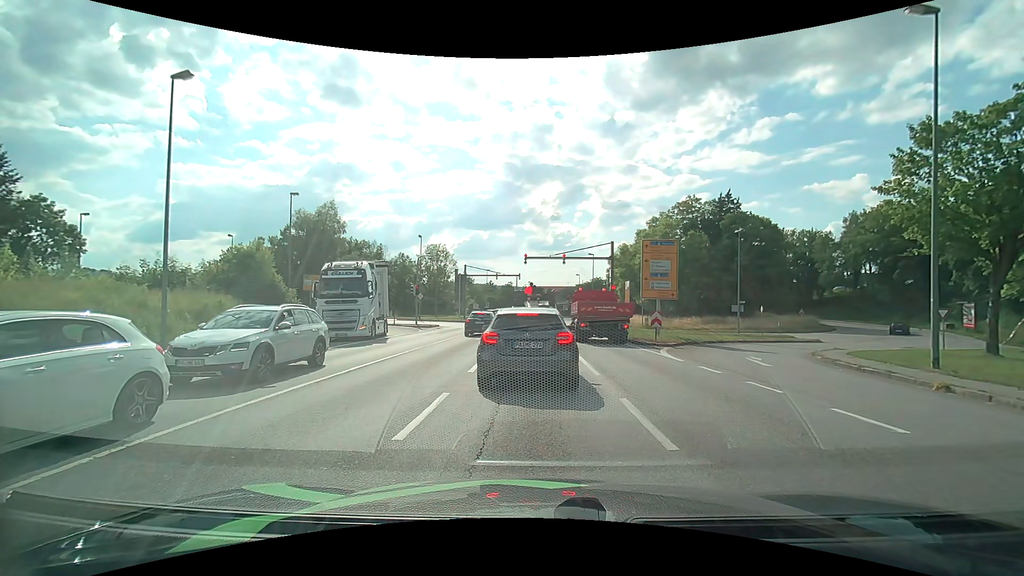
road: primary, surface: asphalt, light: Day
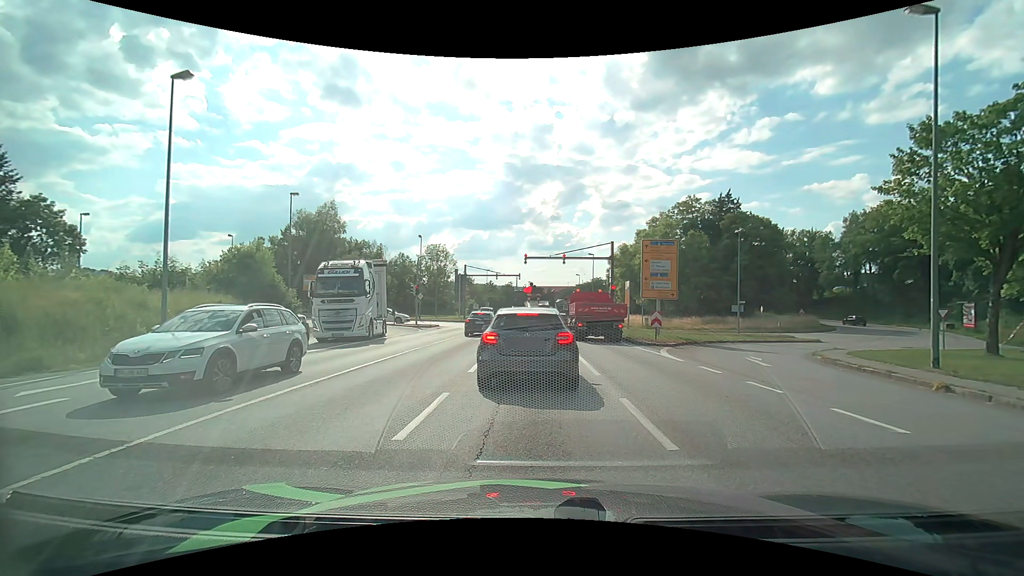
(0.0, 0.0) m; 0°
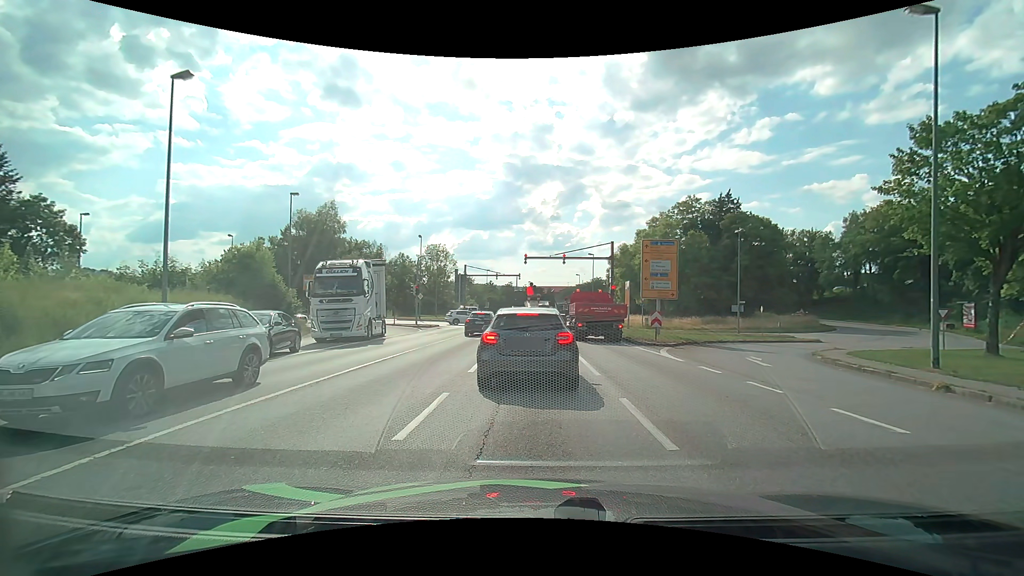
(0.0, 0.0) m; 0°
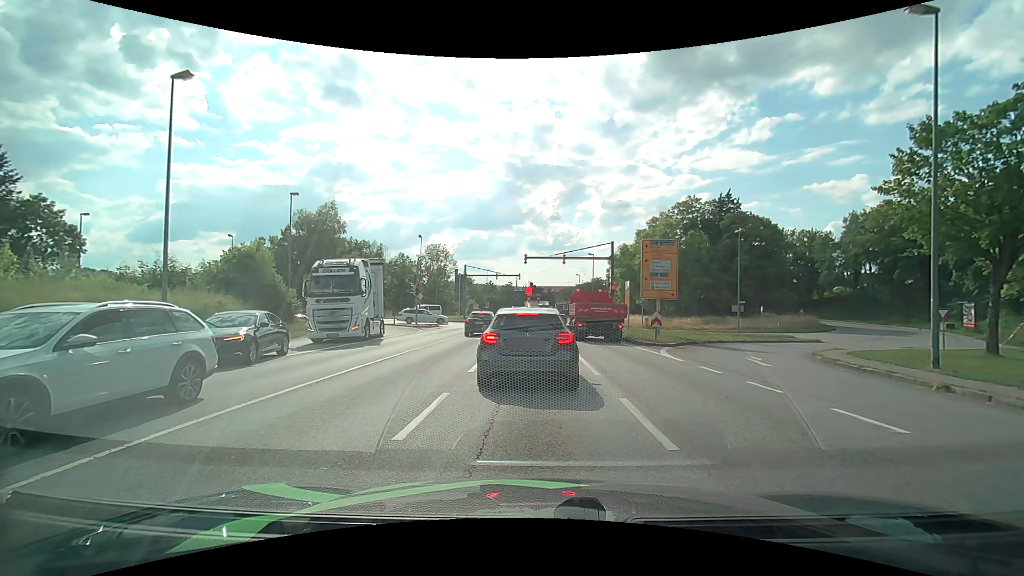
(0.0, 0.0) m; 0°
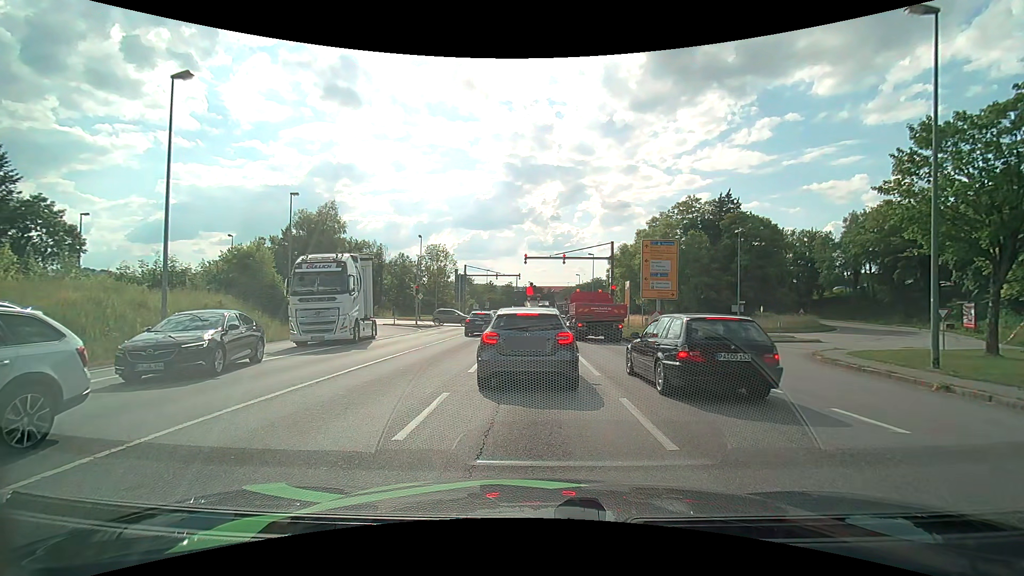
(0.0, 0.0) m; 0°
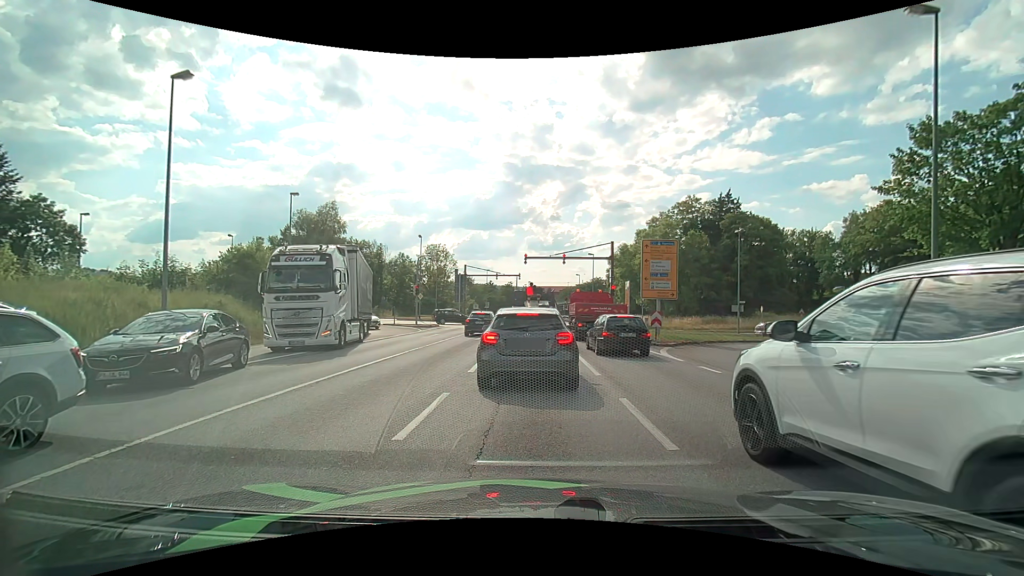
(0.0, 0.0) m; 0°
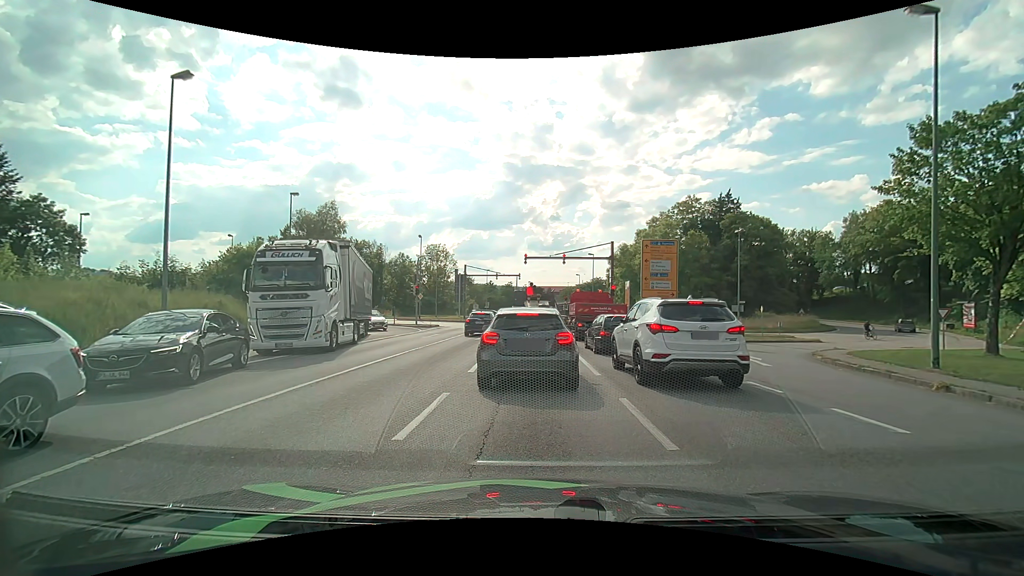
(0.0, 0.0) m; 0°
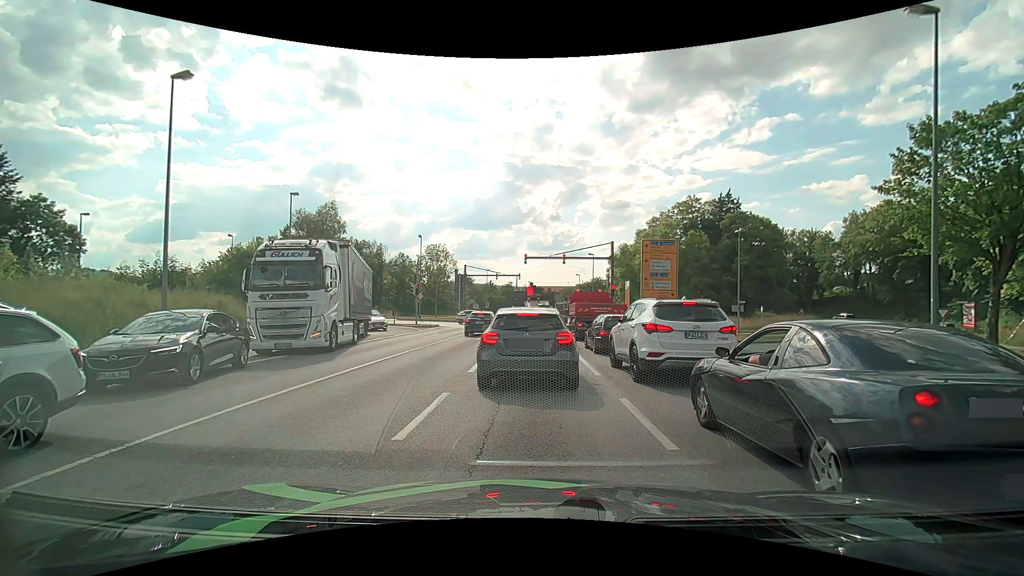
(0.0, 0.0) m; 0°
(0, +10) (0, +20) (0, +30) (0, +40) (-2, +50) (-9, +56) (-19, +58) (-29, +59) (-39, +60) (-49, +61) m
